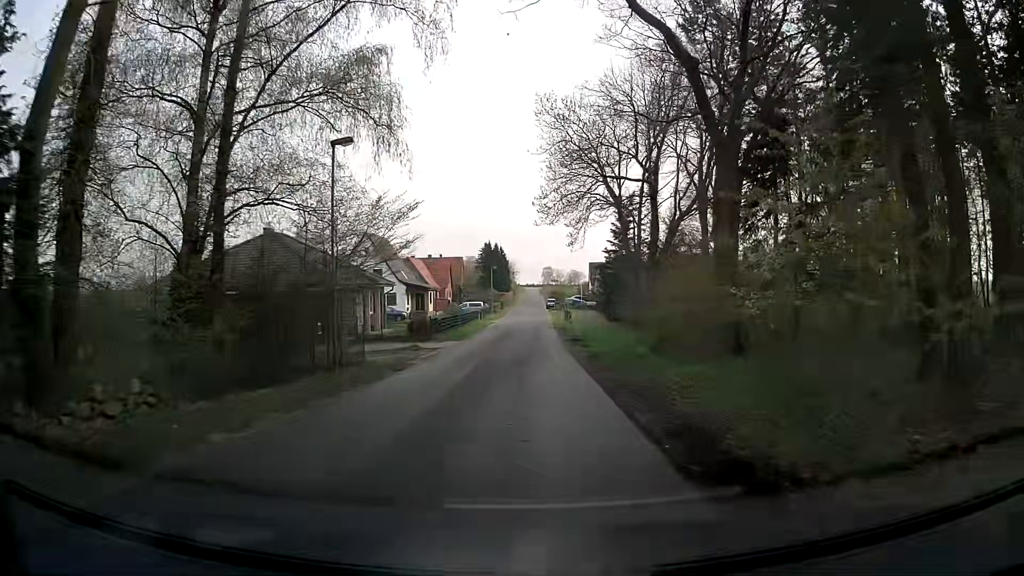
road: unclassified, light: Day
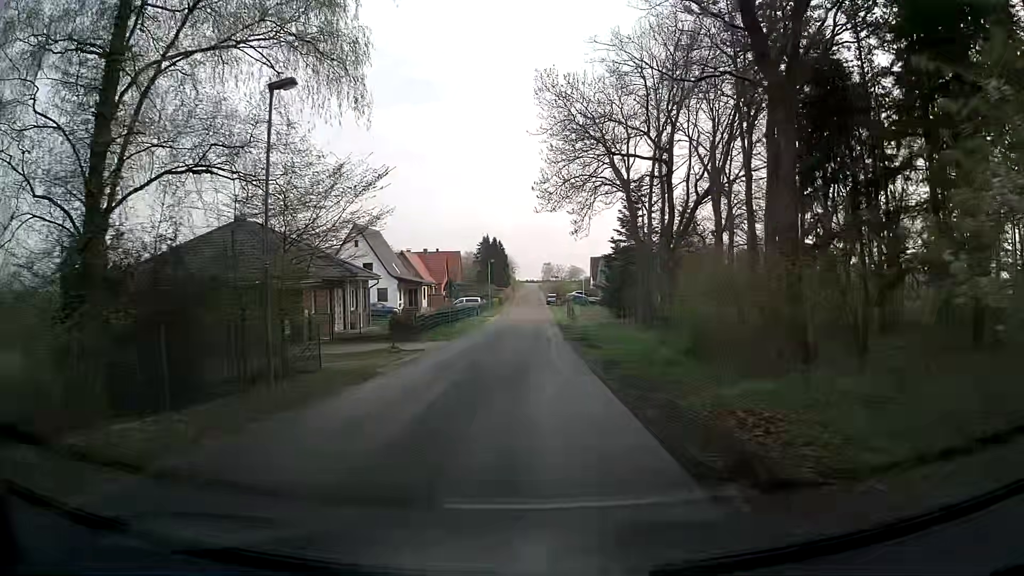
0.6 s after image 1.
(0.0, +4.5) m; -1°
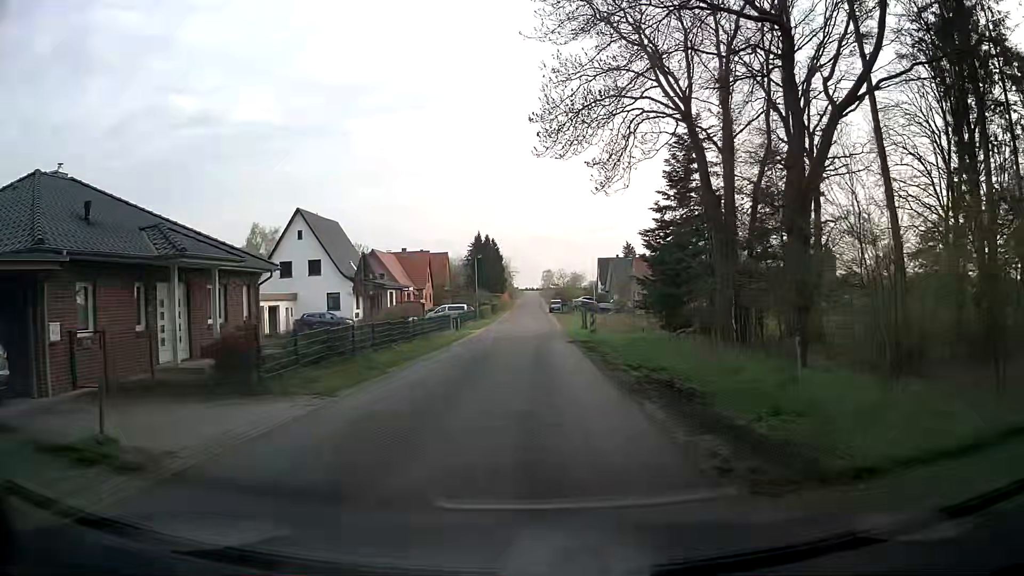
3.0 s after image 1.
(+0.1, +17.8) m; 0°
(0, +10) (0, +20) (0, +30) (0, +40) (+1, +50) (+1, +60) (+1, +70) (+1, +80) (+1, +90) (+1, +100) m
